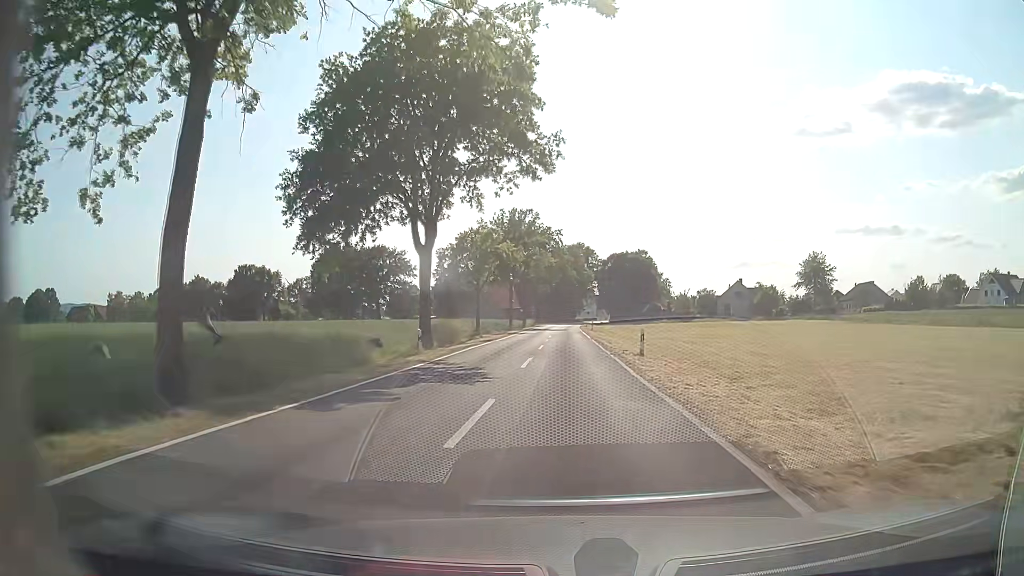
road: tertiary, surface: asphalt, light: Day
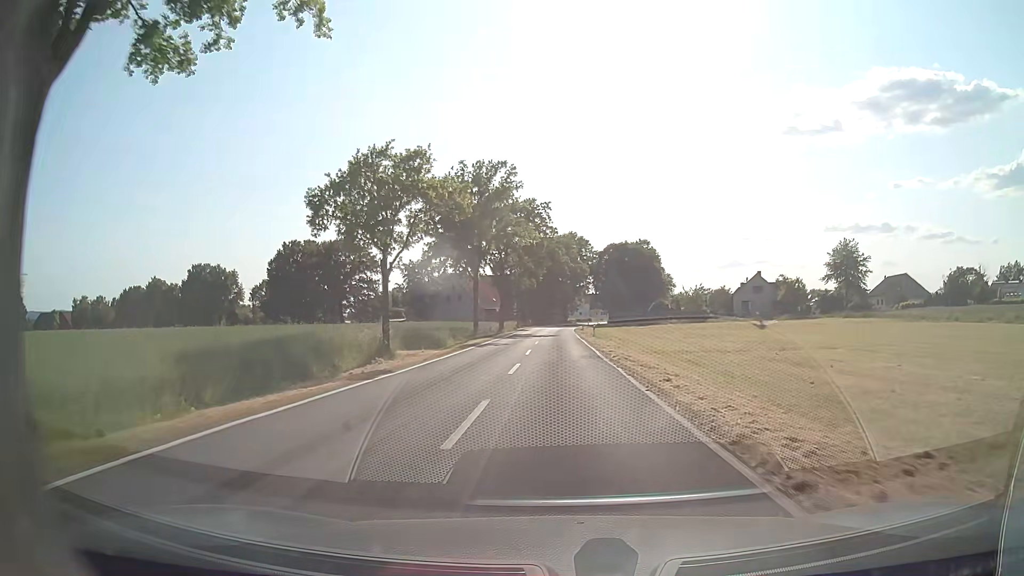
(+0.2, +22.2) m; +1°
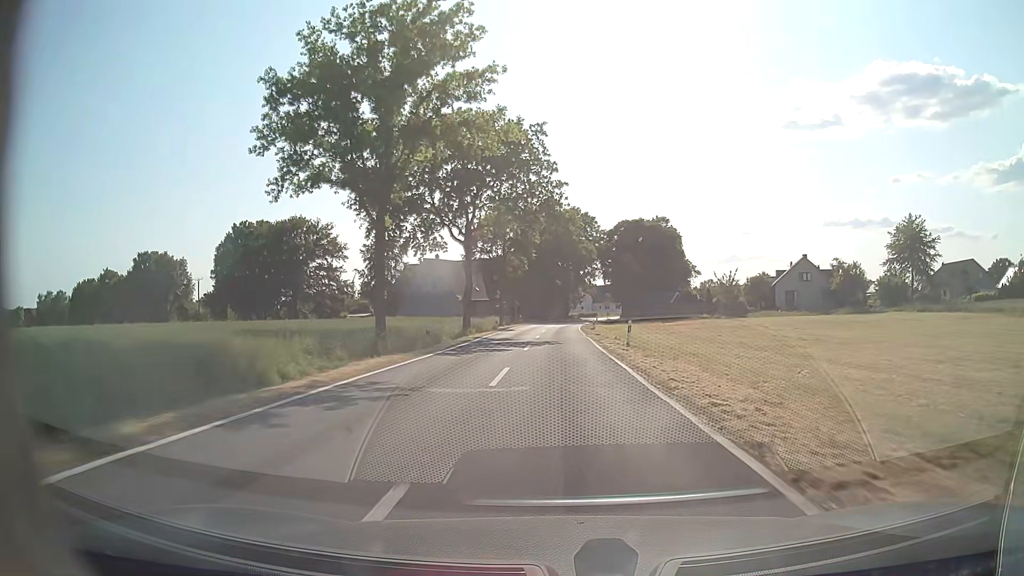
(-0.2, +25.8) m; 0°
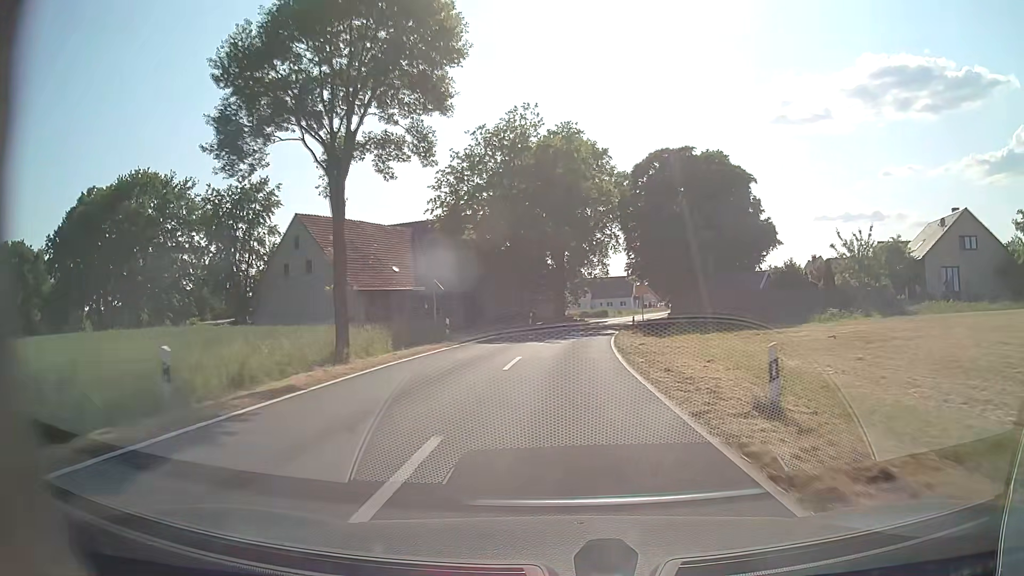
(+0.2, +46.7) m; +1°
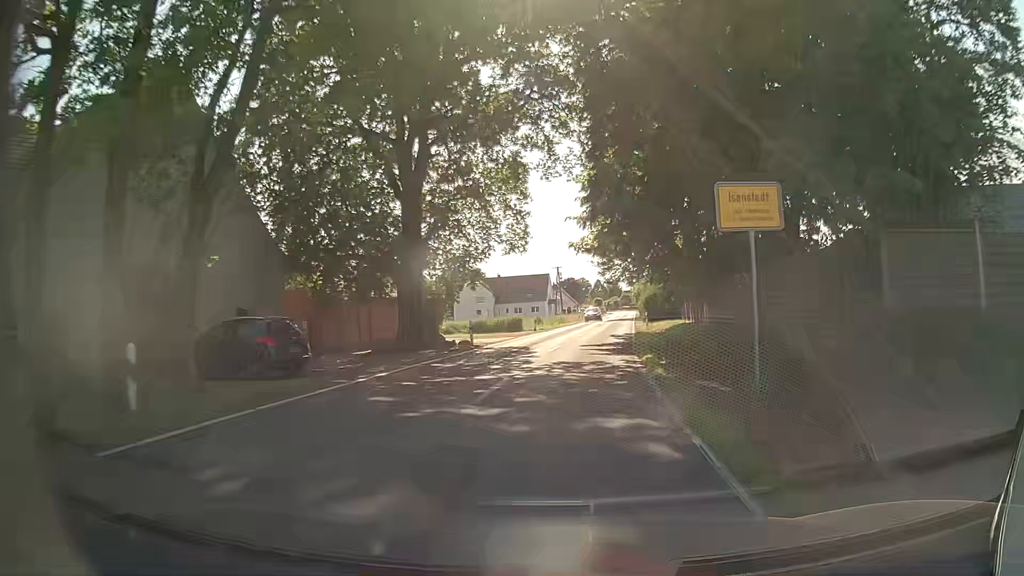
(+2.1, +40.6) m; +8°
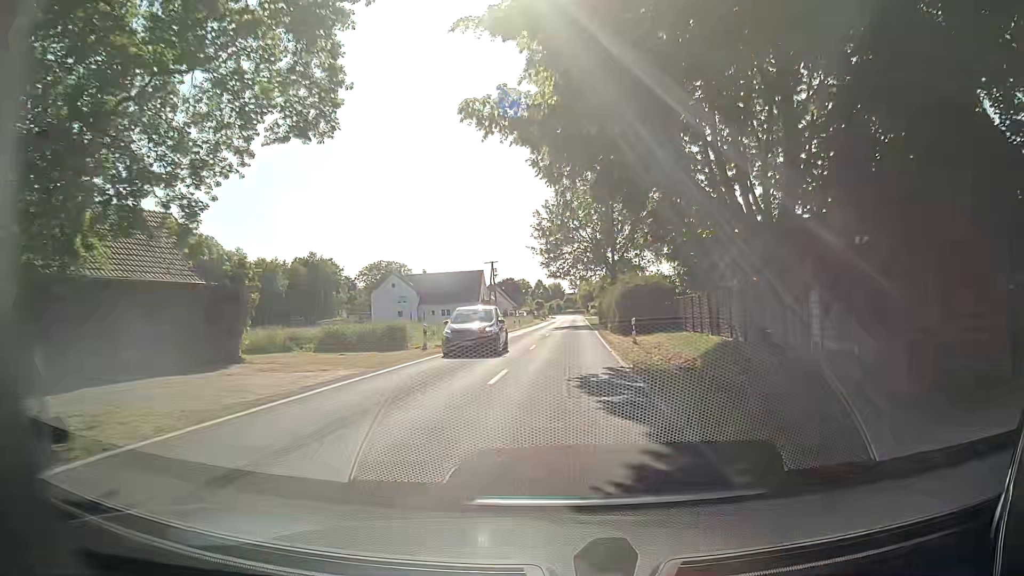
(+0.9, +22.0) m; +5°
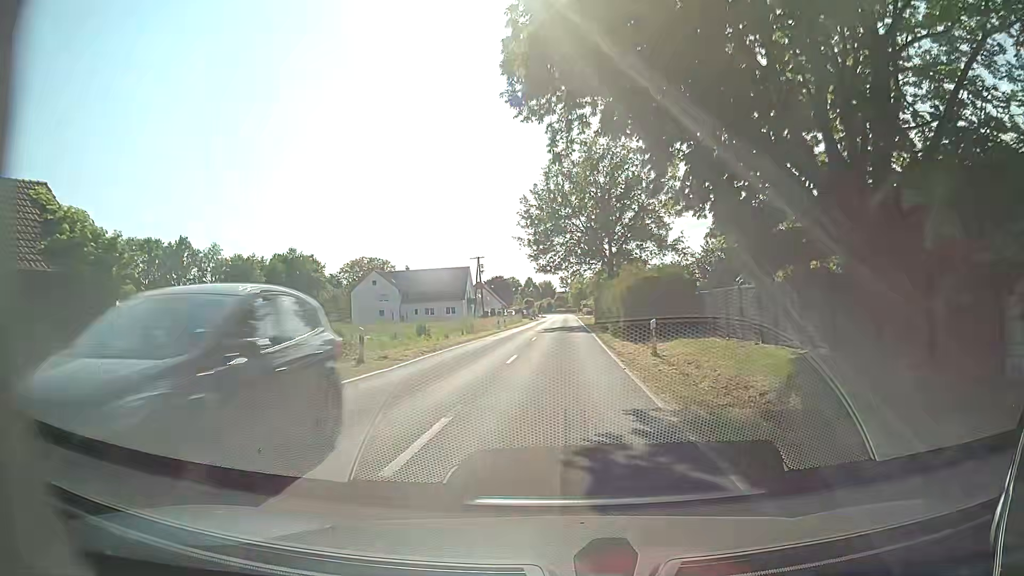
(0.0, +7.3) m; 0°
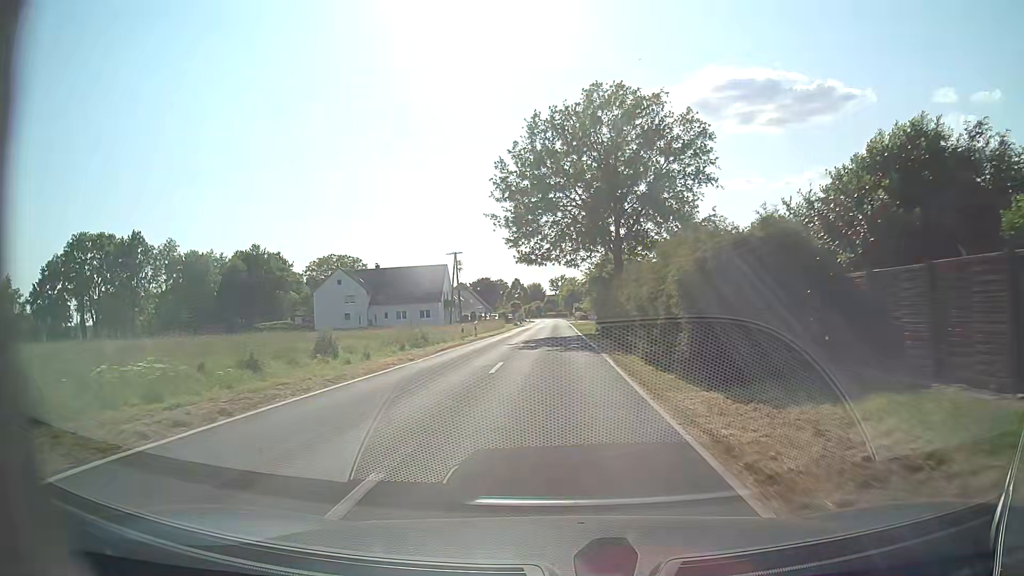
(+0.3, +15.0) m; +1°
(0, +10) (0, +20) (0, +30) (0, +40) (0, +50) (0, +60) (0, +70) (0, +80) (0, +90) (0, +100) m
